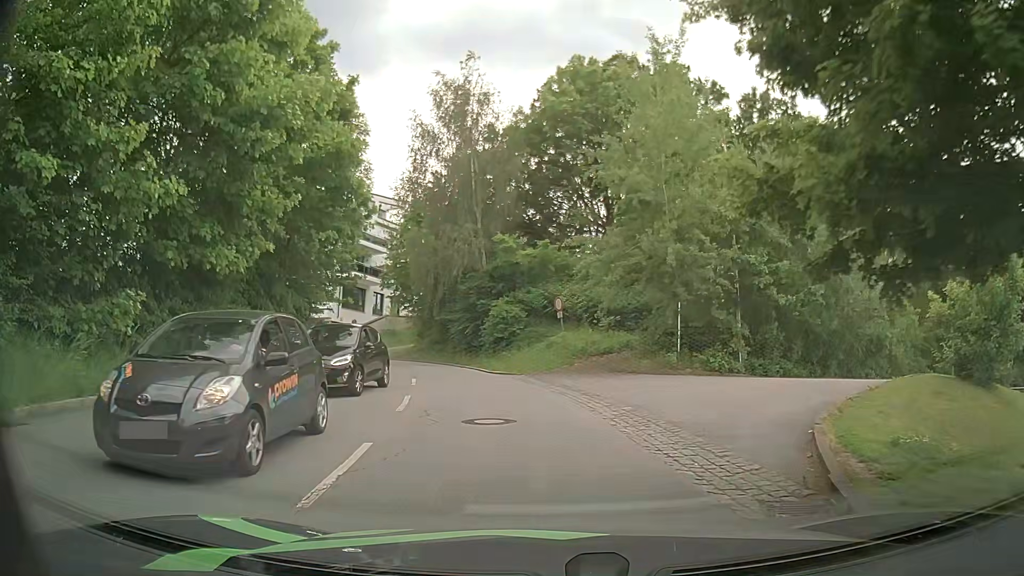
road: residential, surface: asphalt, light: Day
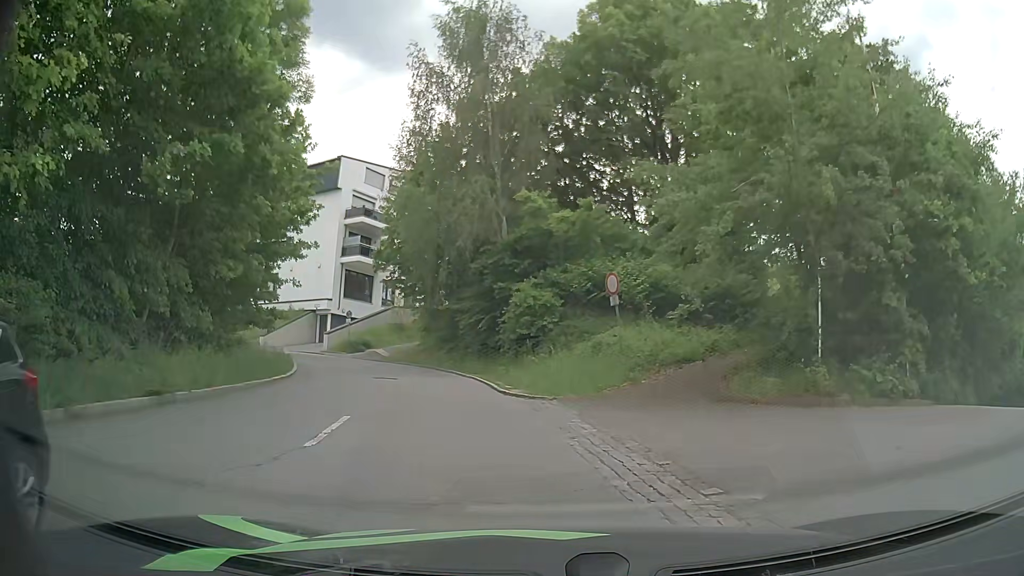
(-0.3, +9.7) m; -3°
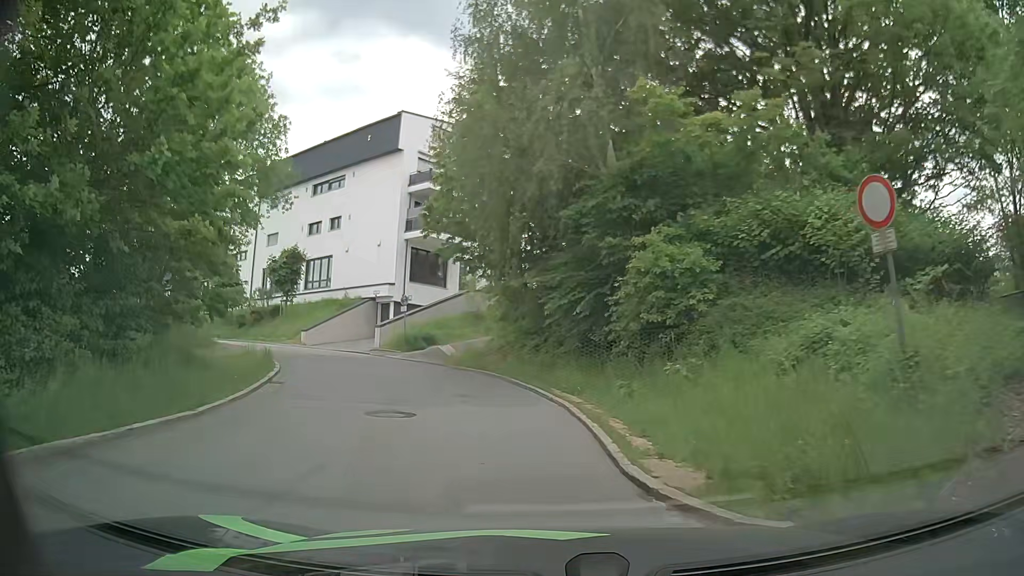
(-0.8, +10.0) m; -8°
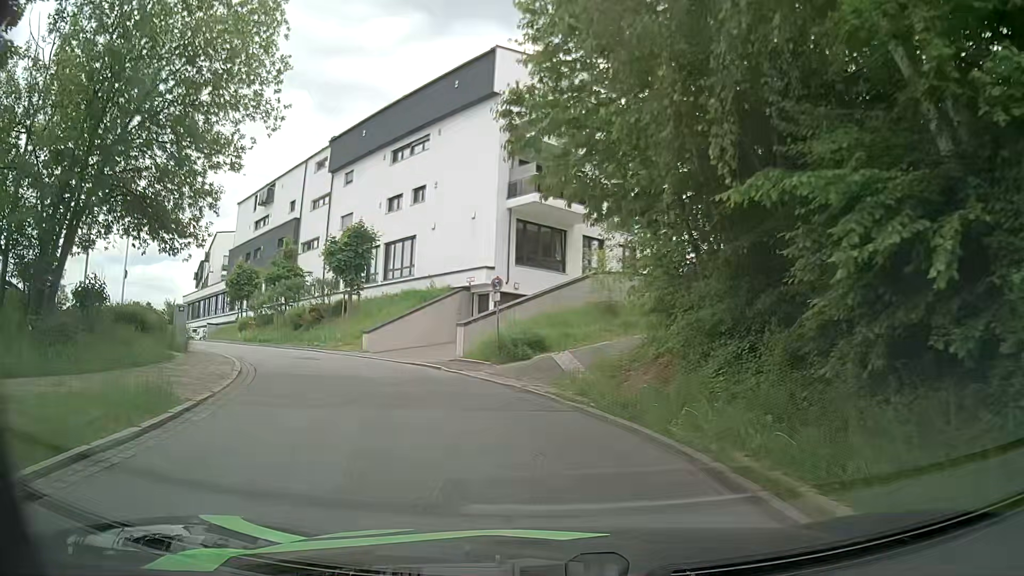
(-1.1, +10.9) m; -10°
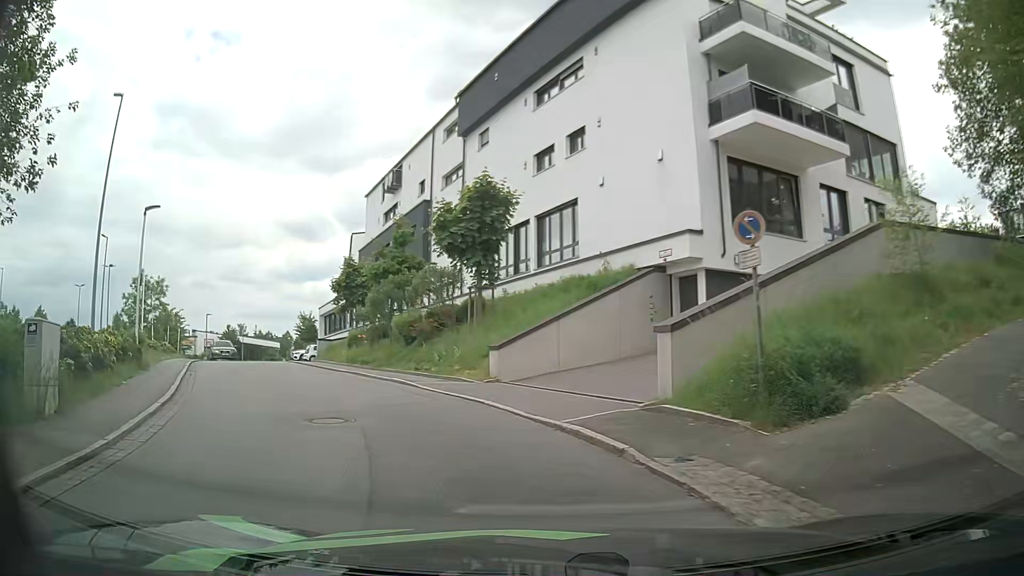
(-1.4, +11.7) m; -15°
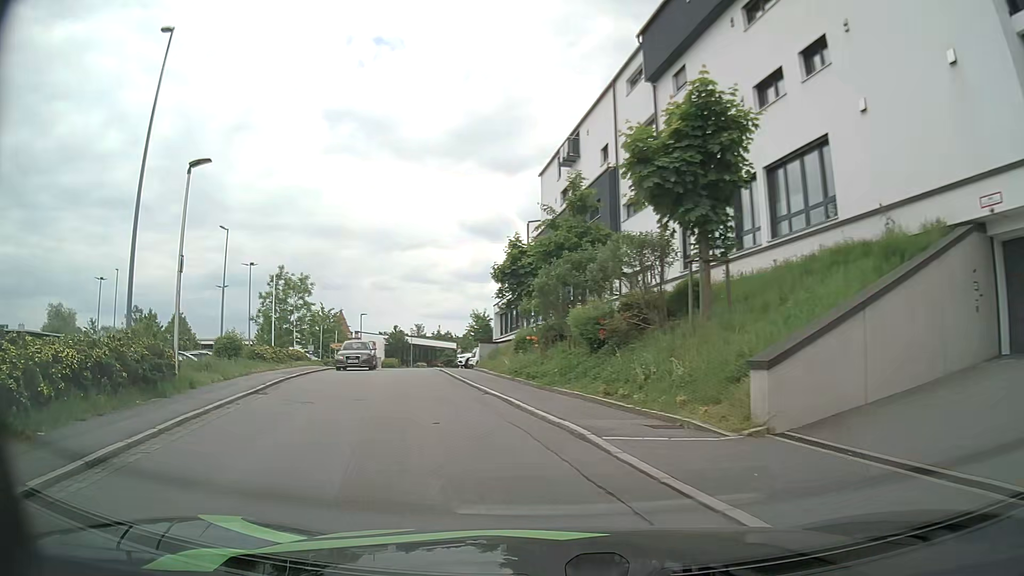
(-1.1, +8.1) m; -16°
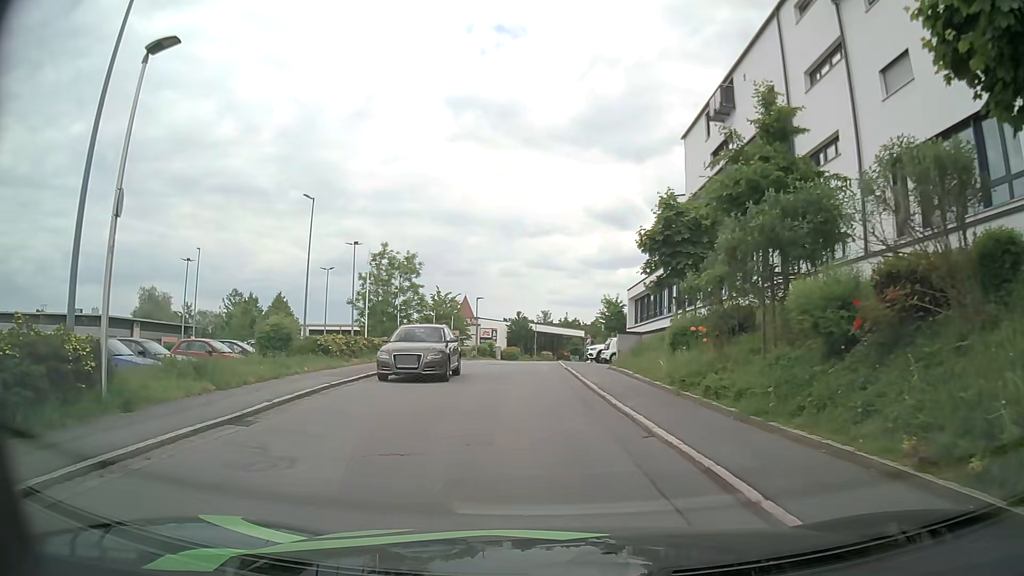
(-0.9, +7.1) m; -13°
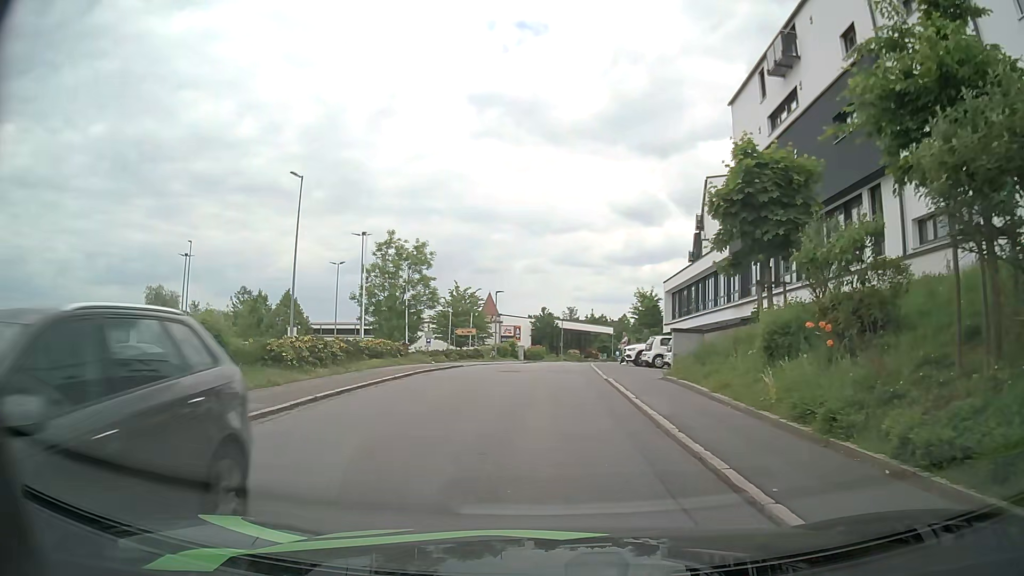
(0.0, +6.1) m; -1°
